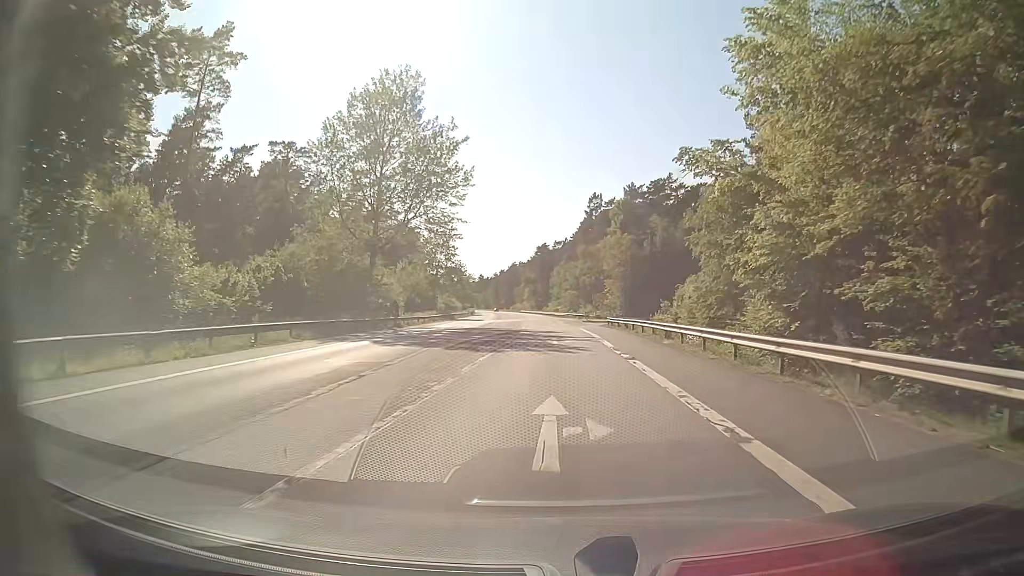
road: secondary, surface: asphalt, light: Day
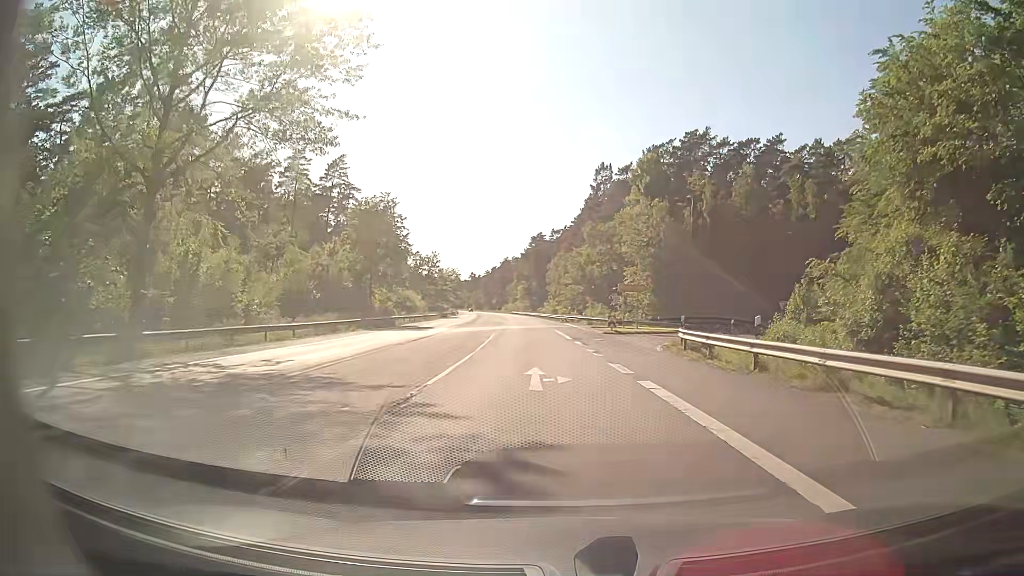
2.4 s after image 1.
(-0.1, +34.4) m; 0°
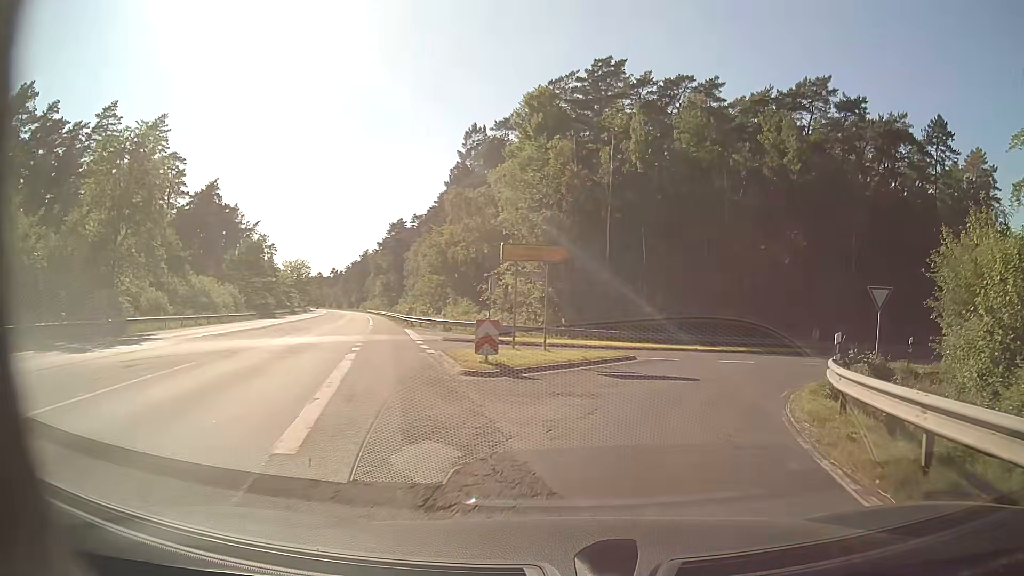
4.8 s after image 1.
(+1.4, +26.2) m; +9°
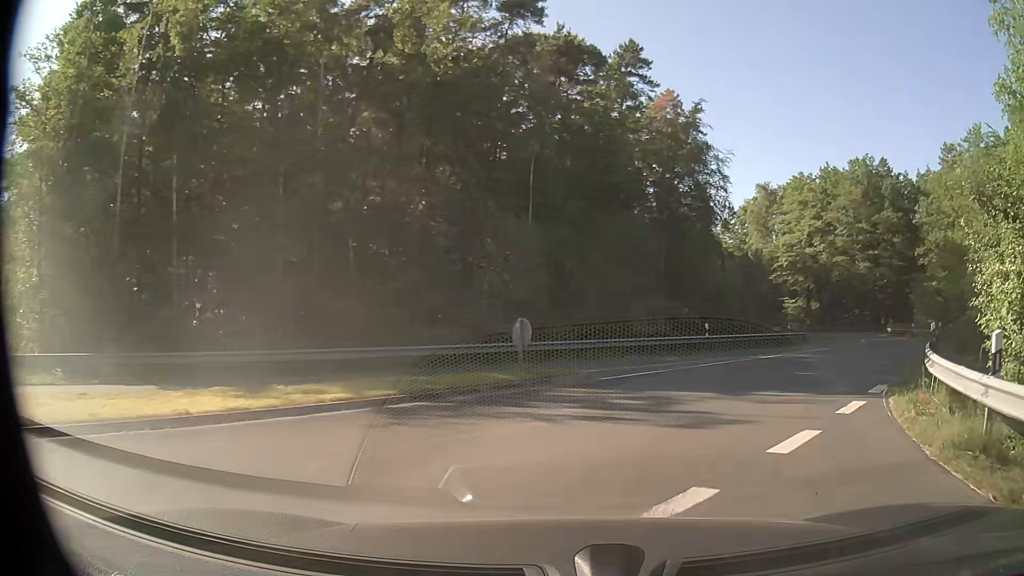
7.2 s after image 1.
(+5.0, +19.8) m; +33°
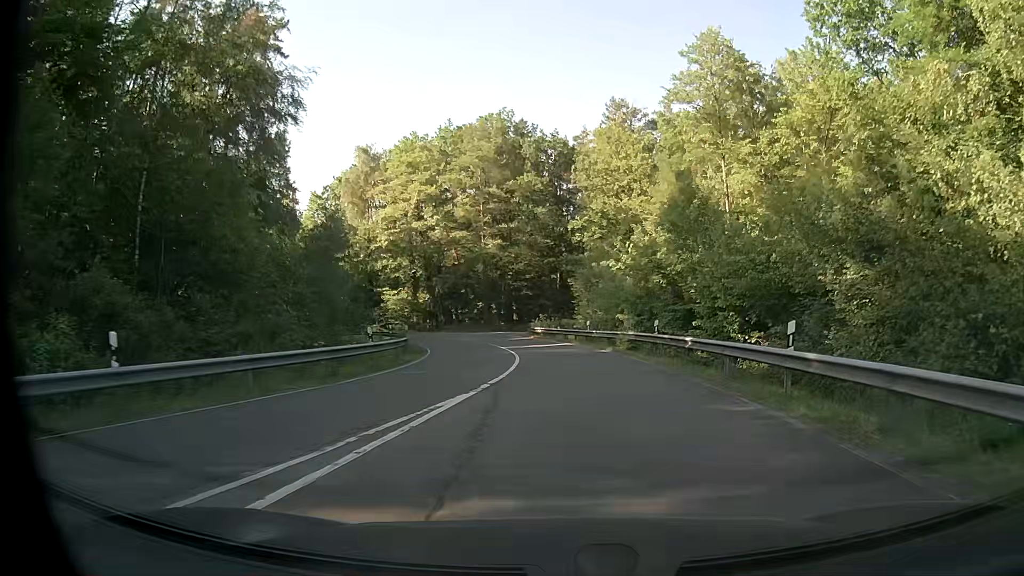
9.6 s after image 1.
(+7.0, +19.8) m; +34°
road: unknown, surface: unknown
(0, +10) (0, +20) (0, +30) (-2, +40) (-6, +49) (-10, +58) (-16, +66) (-23, +73) (-31, +79) (-40, +85) m
